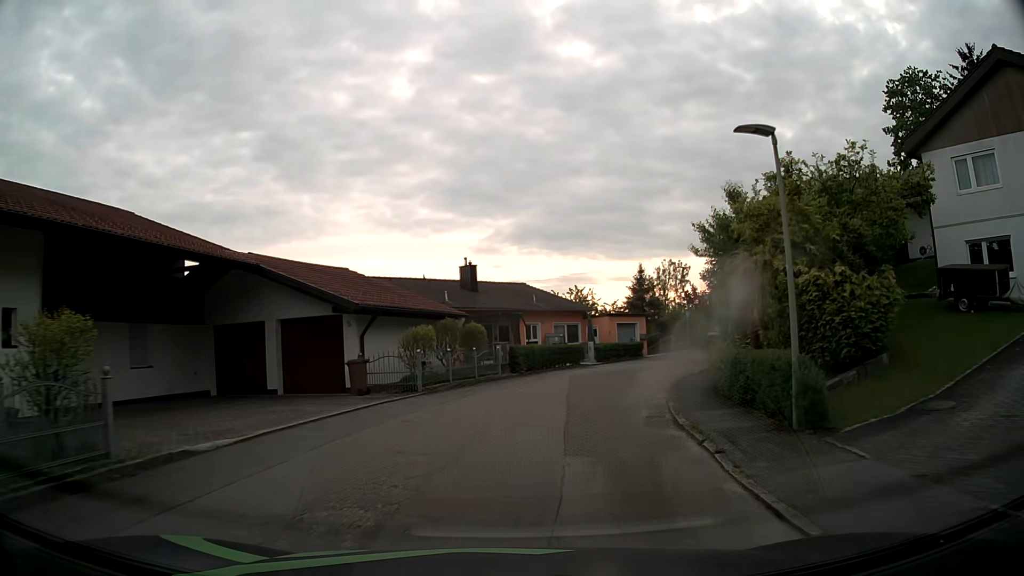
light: Day
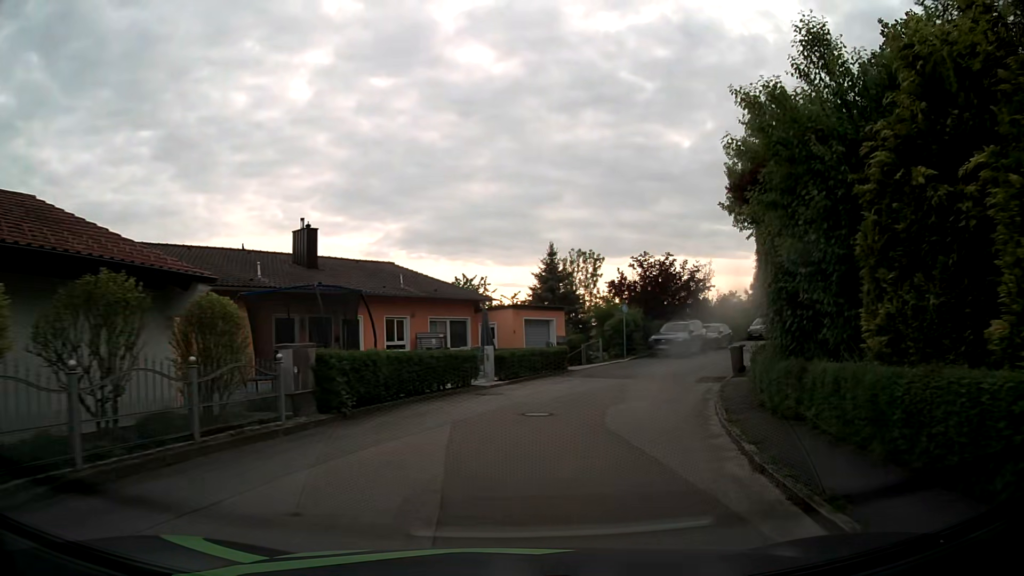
(+1.1, +13.9) m; +10°
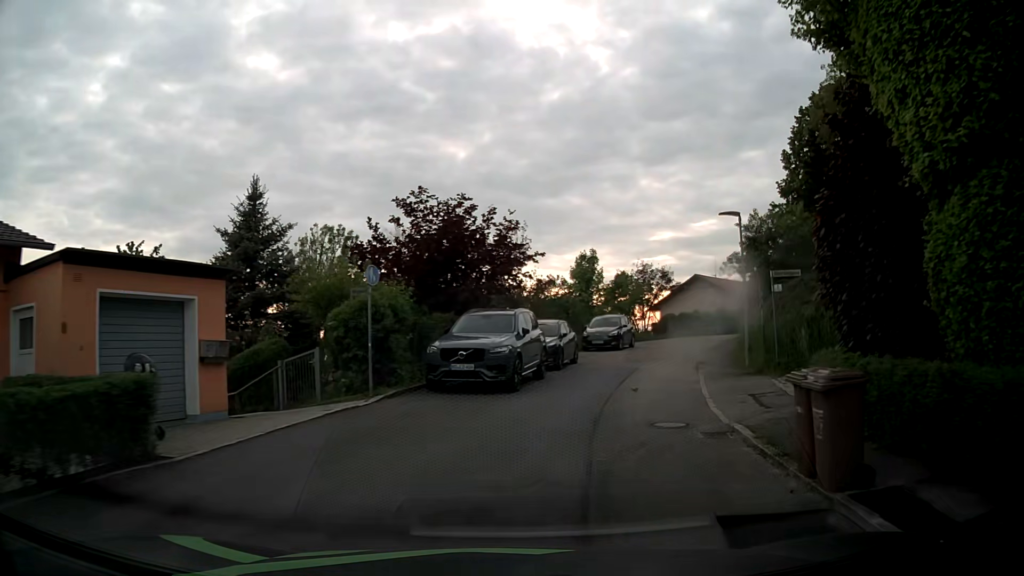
(+2.9, +18.5) m; +19°
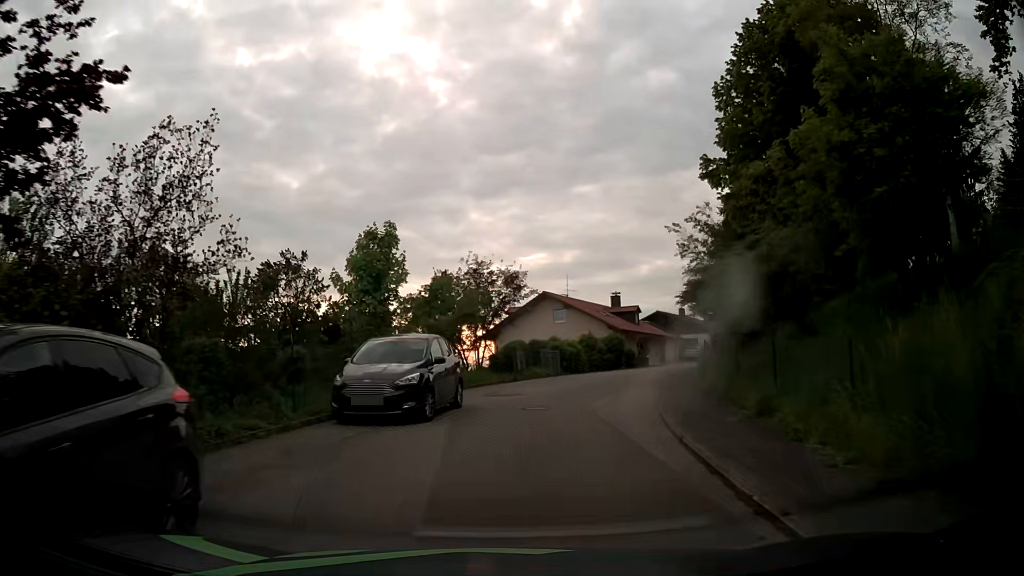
(+3.1, +18.2) m; +16°
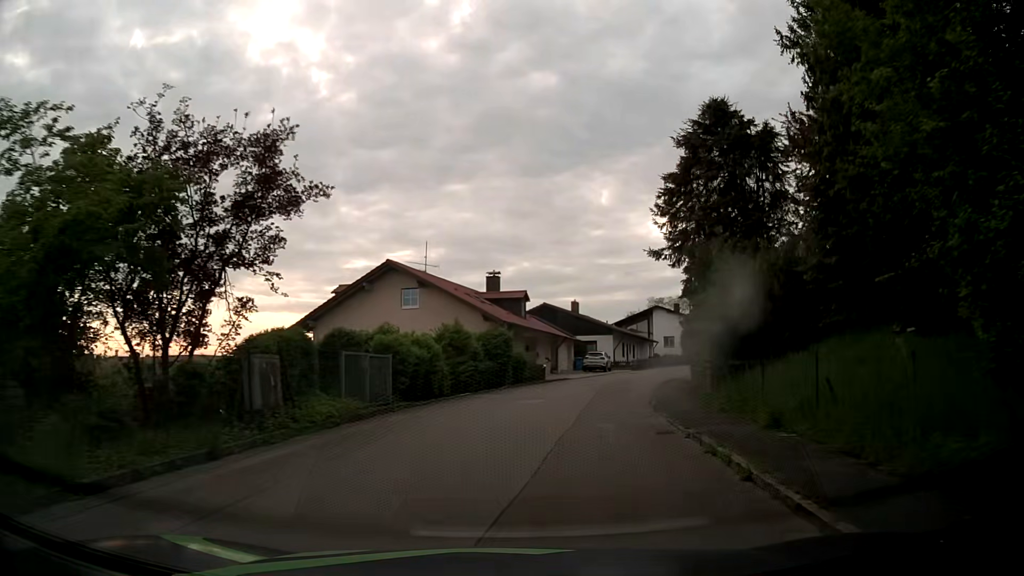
(+1.5, +19.4) m; +10°
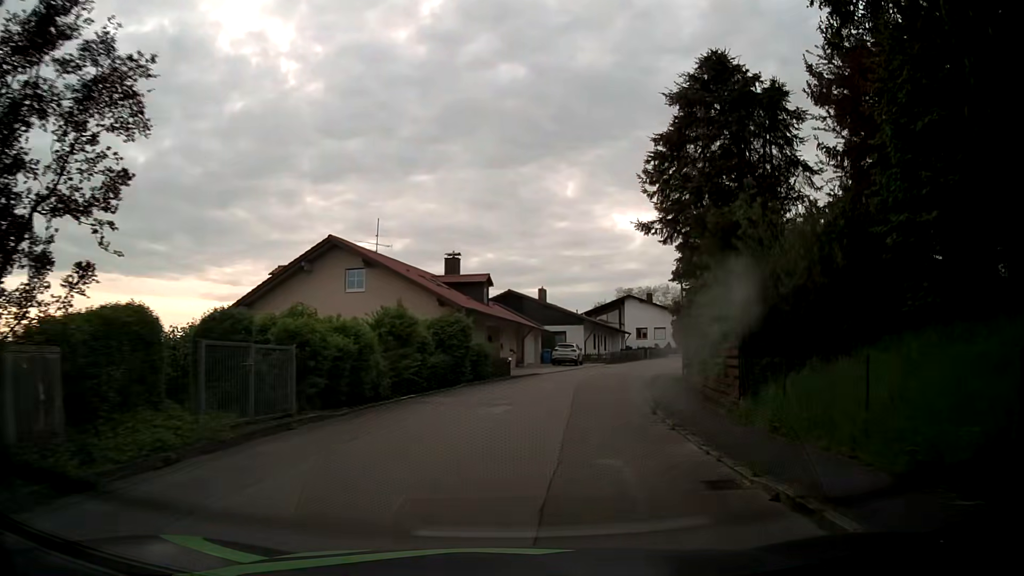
(+0.1, +5.0) m; +4°
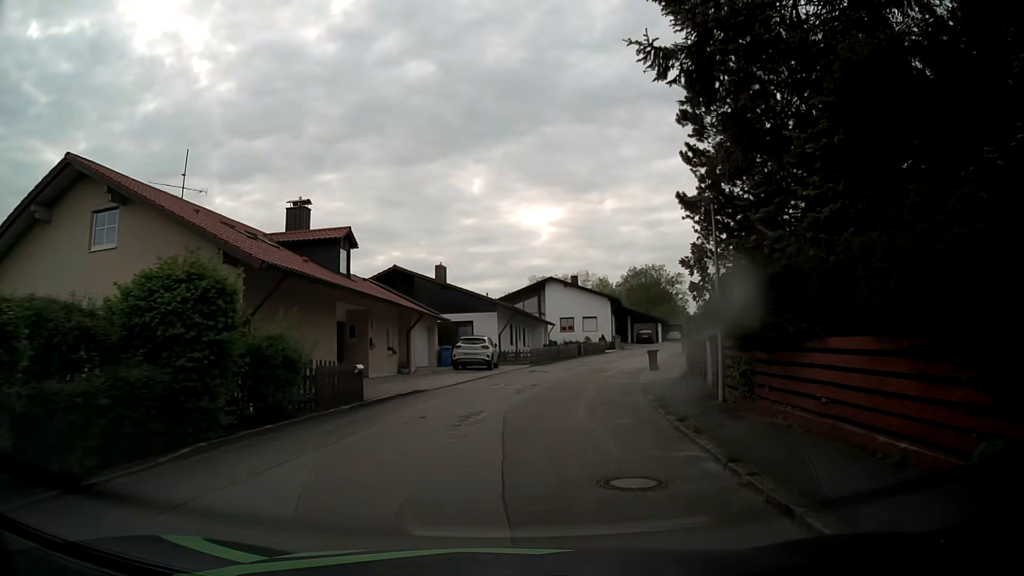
(+1.1, +15.1) m; +8°
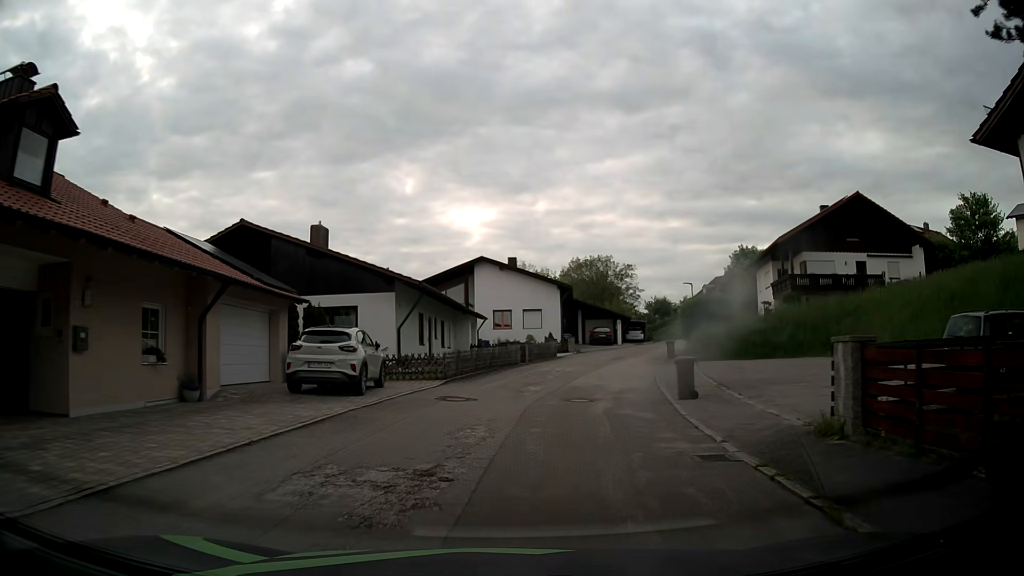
(+0.8, +15.1) m; +5°
(0, +10) (+2, +20) (+4, +30) (+7, +39) (+10, +49) (+14, +58) (+19, +67) (+25, +74) (+33, +80) (+42, +85) m
